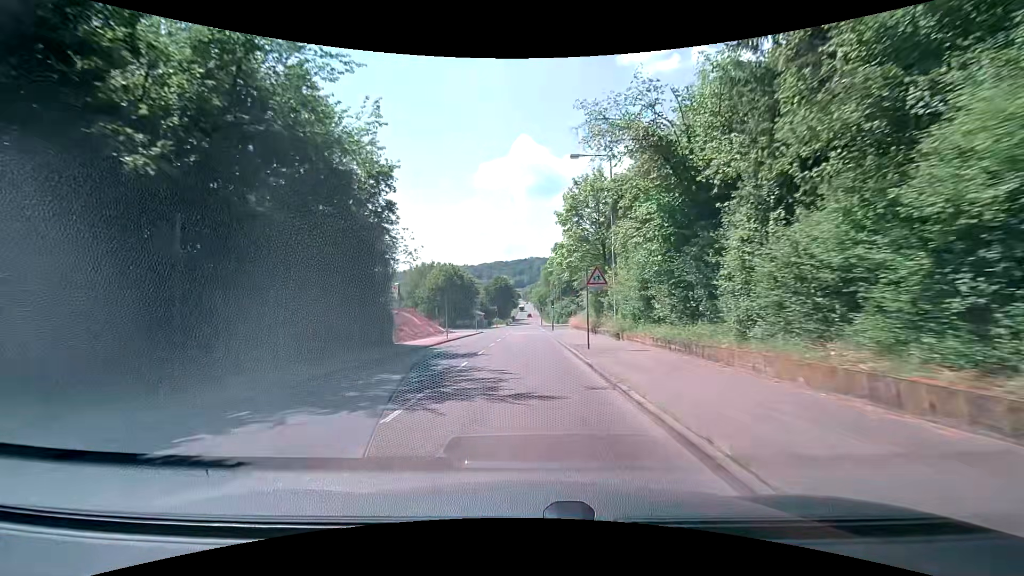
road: tertiary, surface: asphalt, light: Day
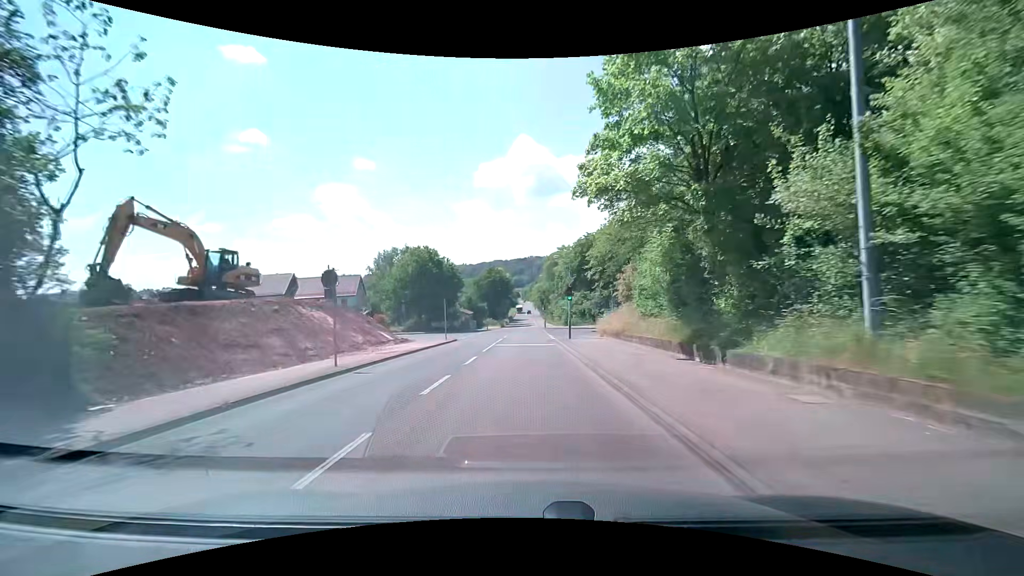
(-0.2, +21.5) m; 0°
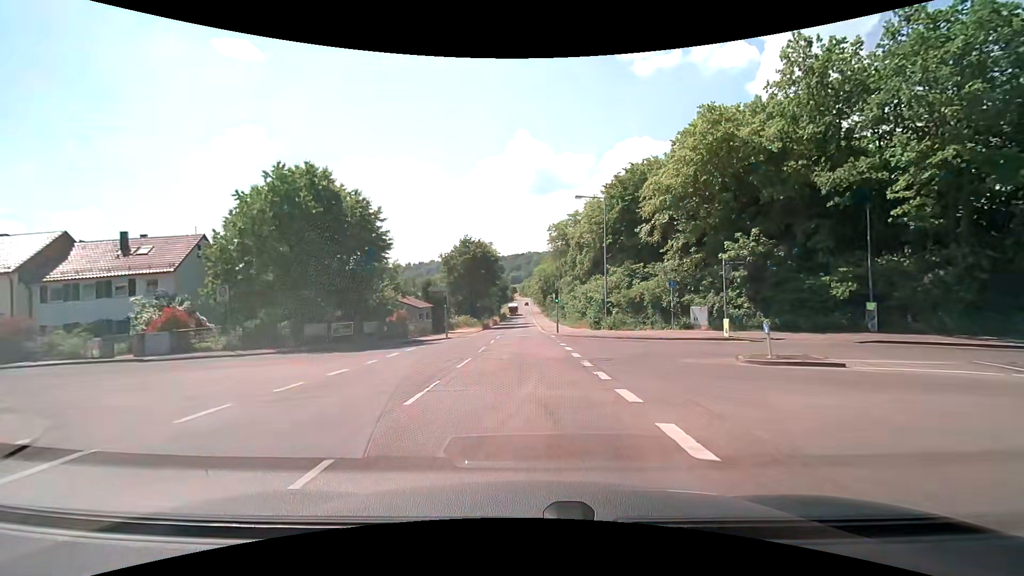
(+0.1, +35.8) m; +1°
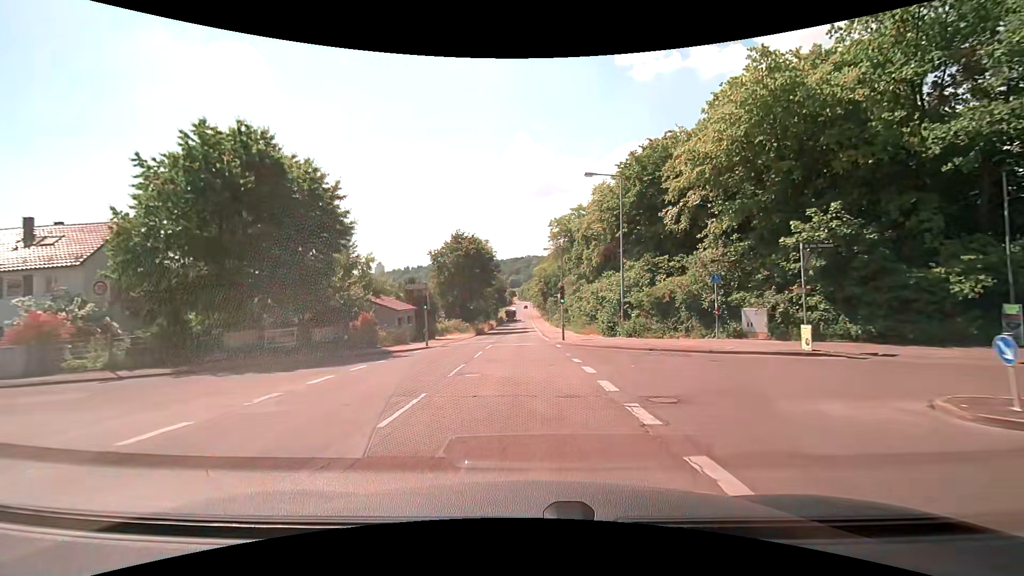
(0.0, +7.2) m; 0°
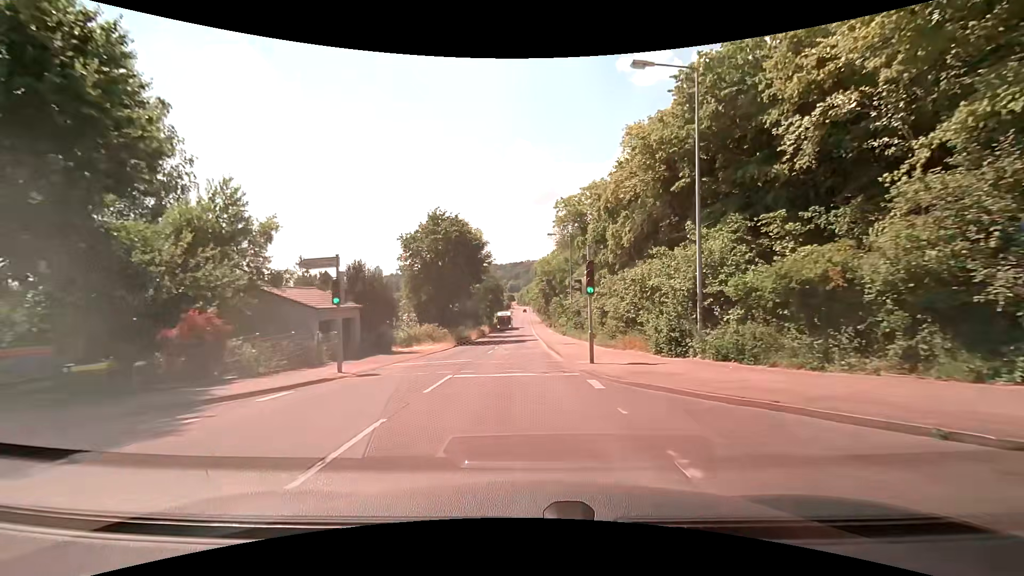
(0.0, +14.5) m; 0°
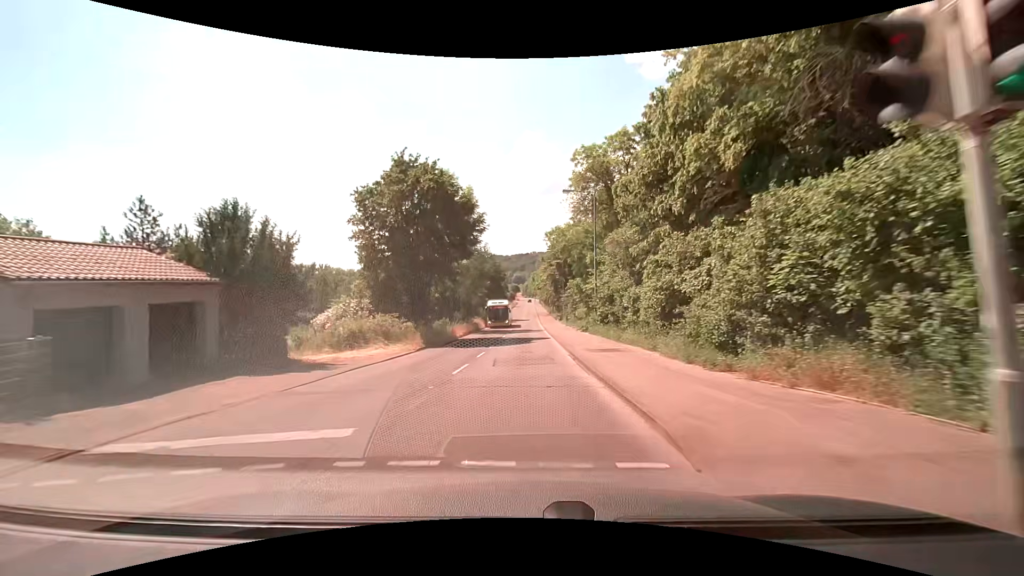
(-0.1, +14.5) m; -1°
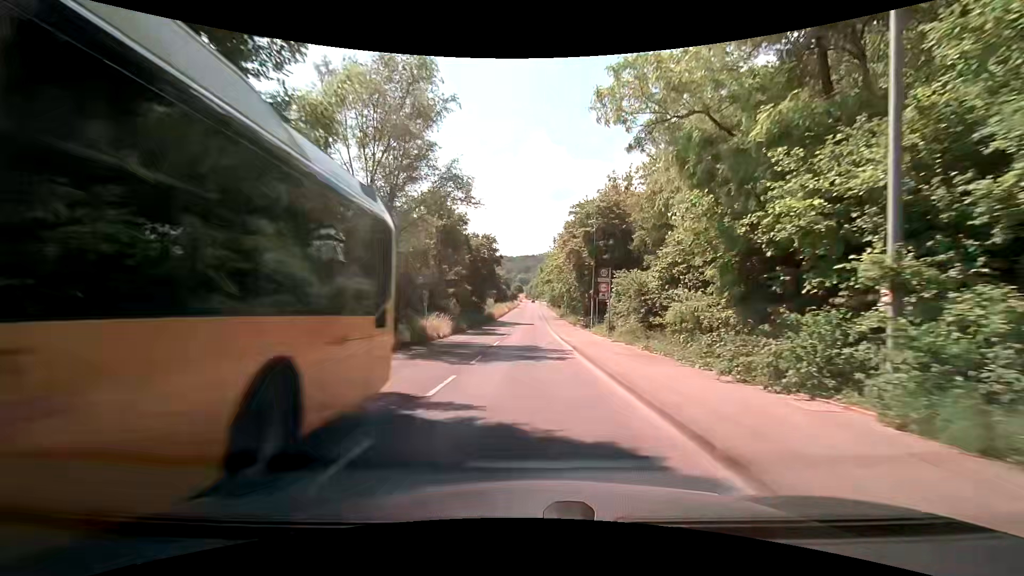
(-0.2, +29.1) m; 0°
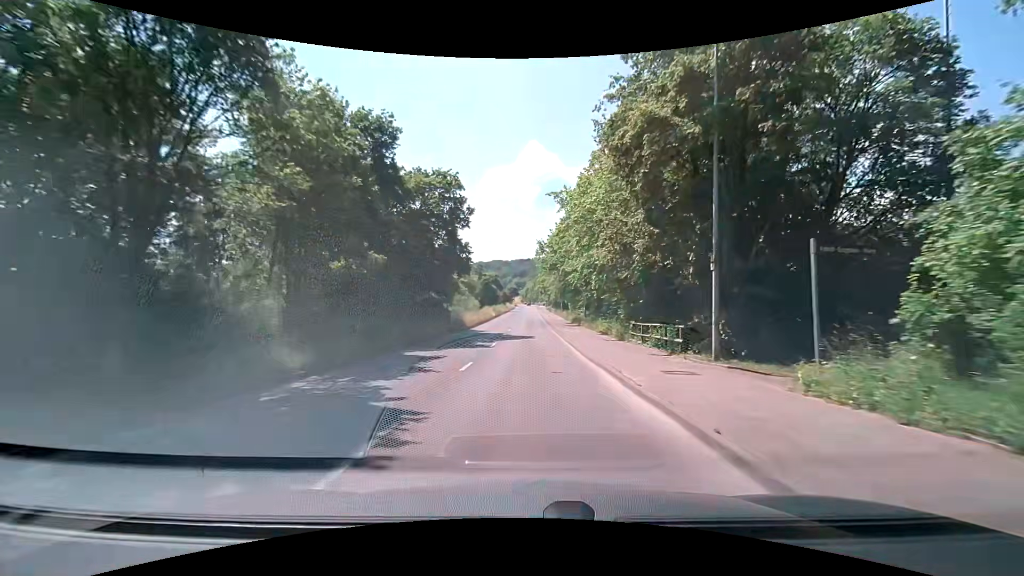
(+0.2, +29.5) m; +1°
(0, +10) (0, +20) (0, +30) (0, +40) (0, +50) (0, +60) (0, +70) (0, +80) (0, +90) (0, +100) m
